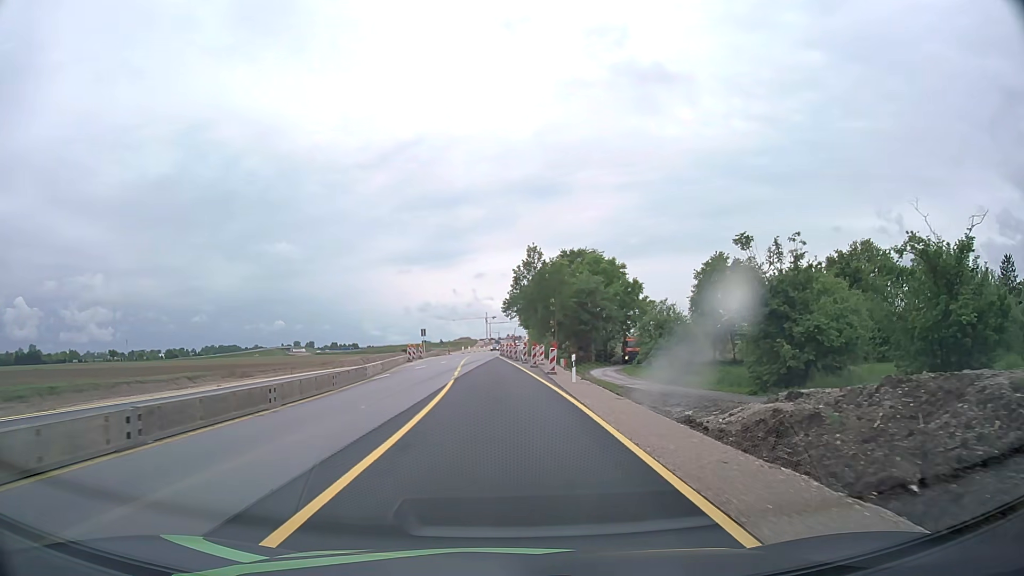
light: Day
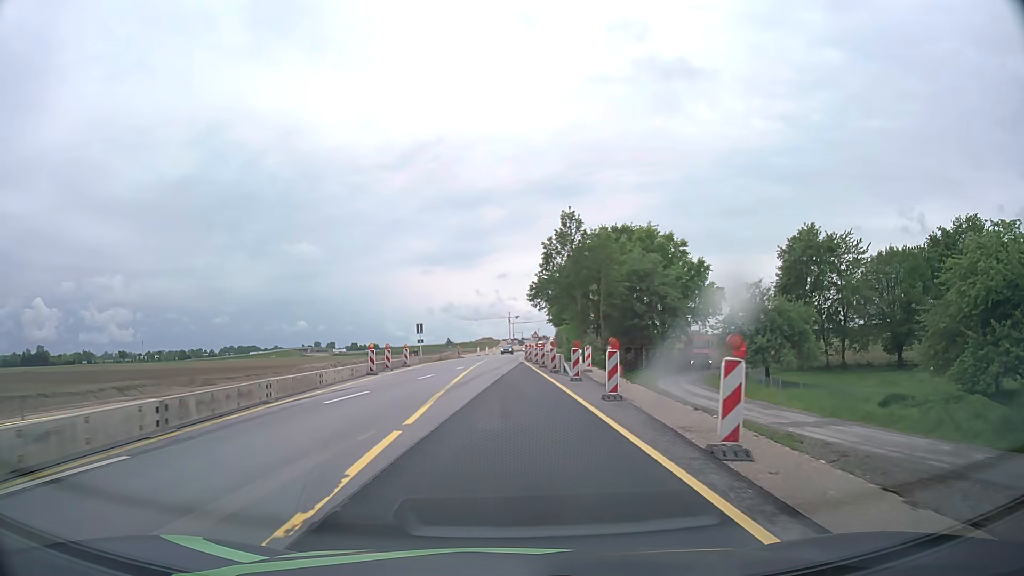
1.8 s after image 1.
(-0.4, +22.9) m; -2°
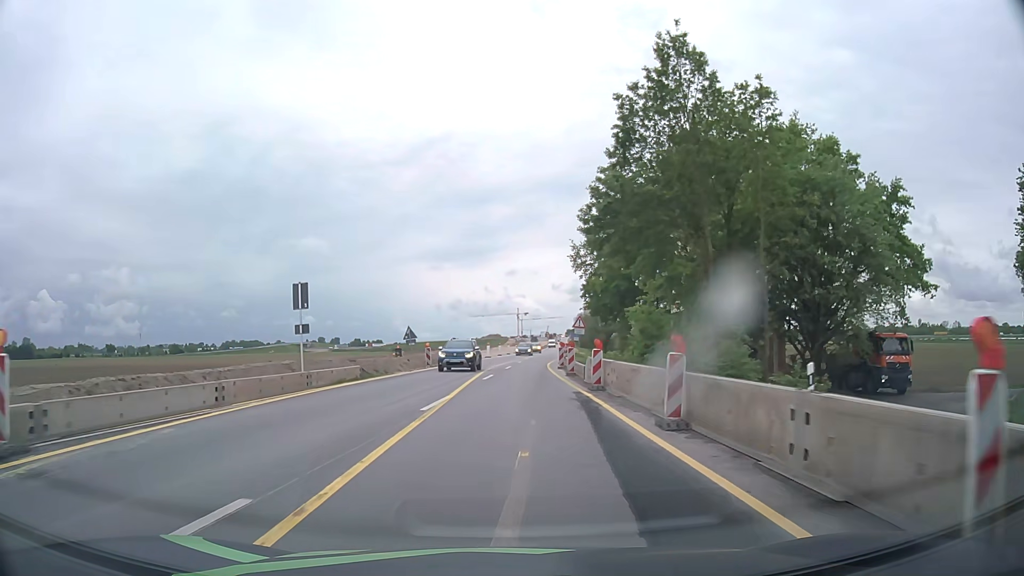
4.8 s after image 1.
(-0.5, +38.0) m; -1°
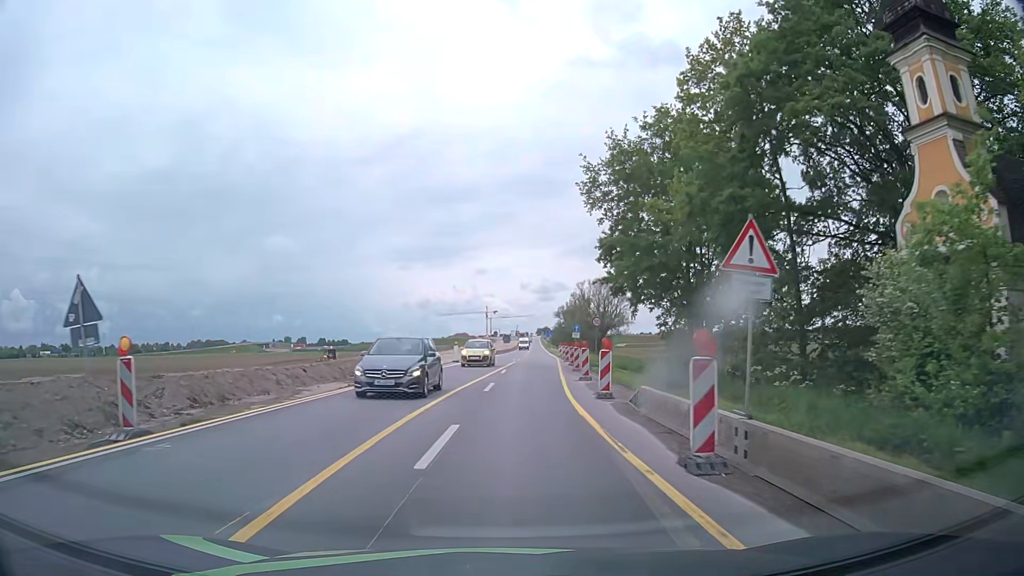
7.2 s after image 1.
(+0.5, +30.5) m; +2°
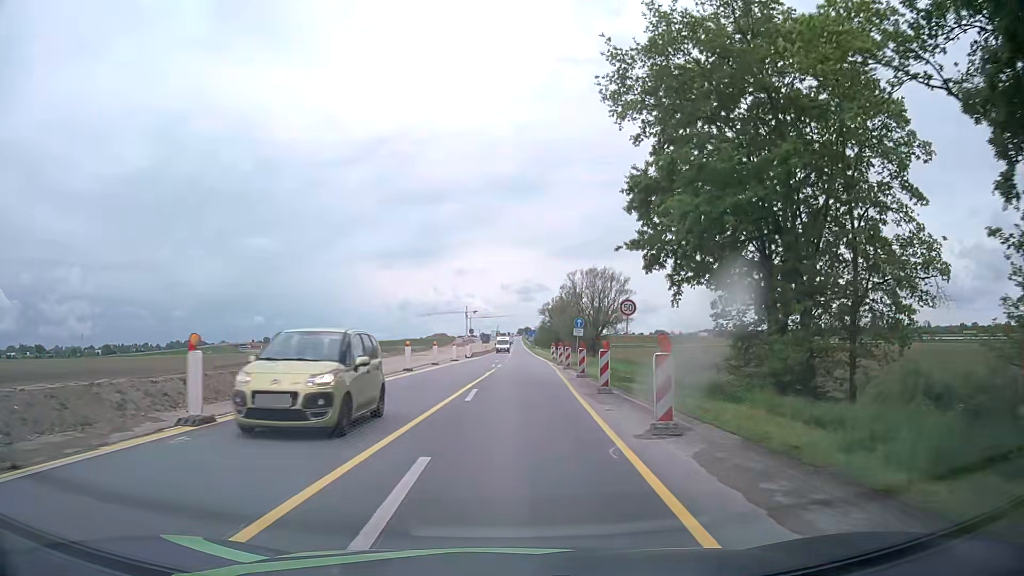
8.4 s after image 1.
(+0.2, +15.3) m; +1°
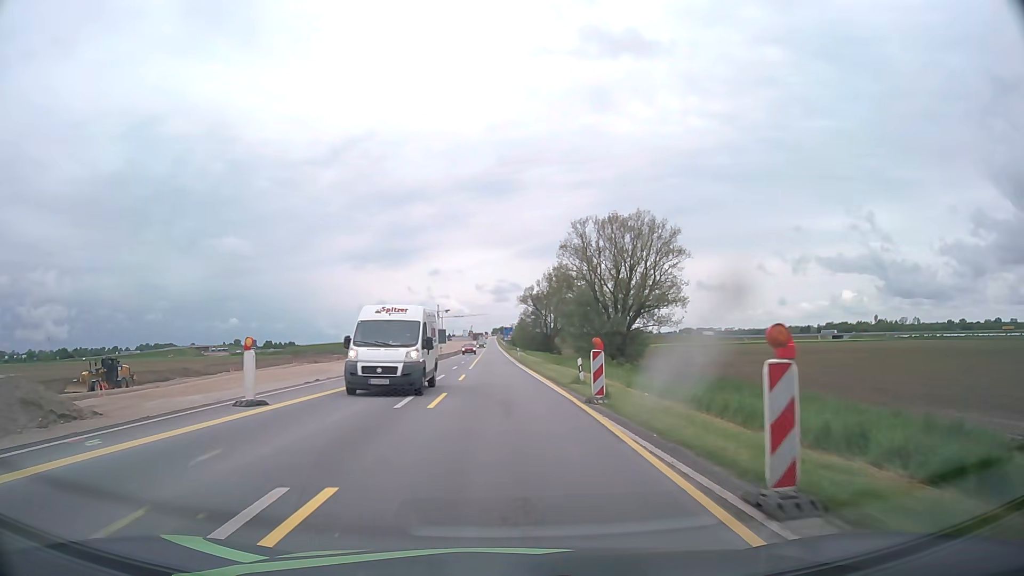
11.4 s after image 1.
(+1.3, +38.3) m; +3°
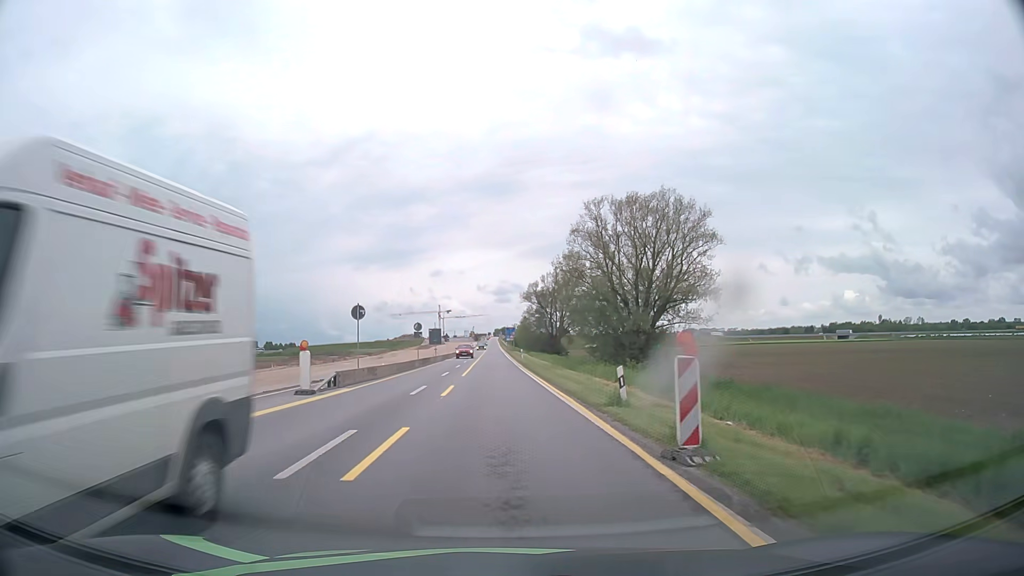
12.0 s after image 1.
(0.0, +7.6) m; 0°
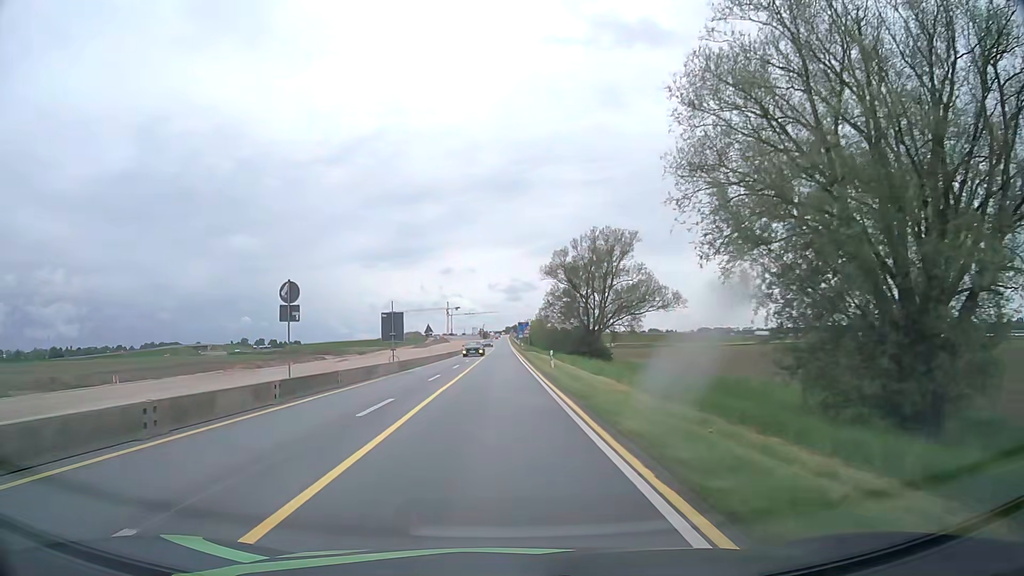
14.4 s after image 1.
(-0.2, +30.5) m; -1°
(0, +10) (0, +20) (0, +30) (0, +40) (0, +50) (0, +60) (0, +70) (-1, +80) (-1, +90) (-1, +100) m
